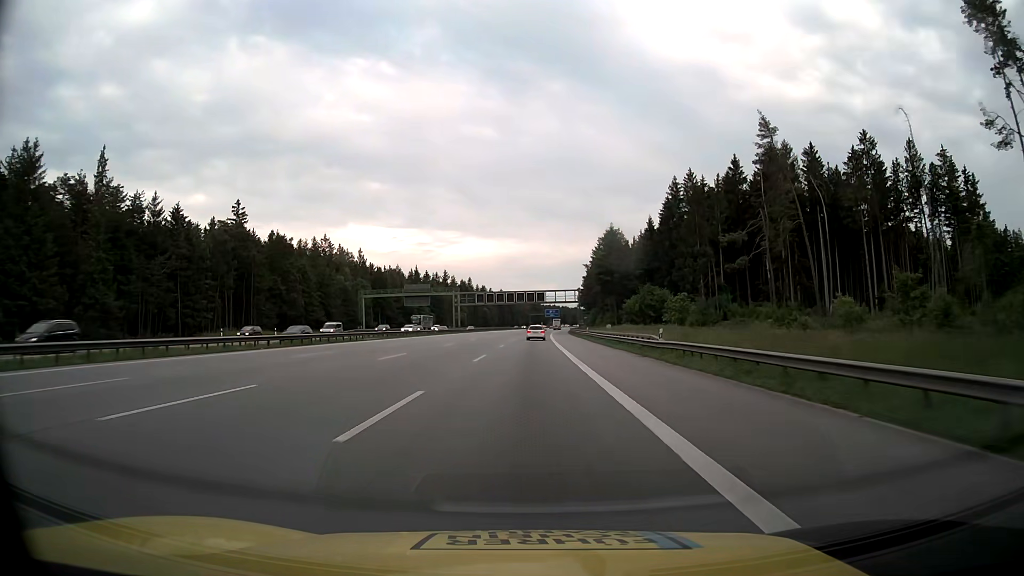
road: motorway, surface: asphalt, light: Day
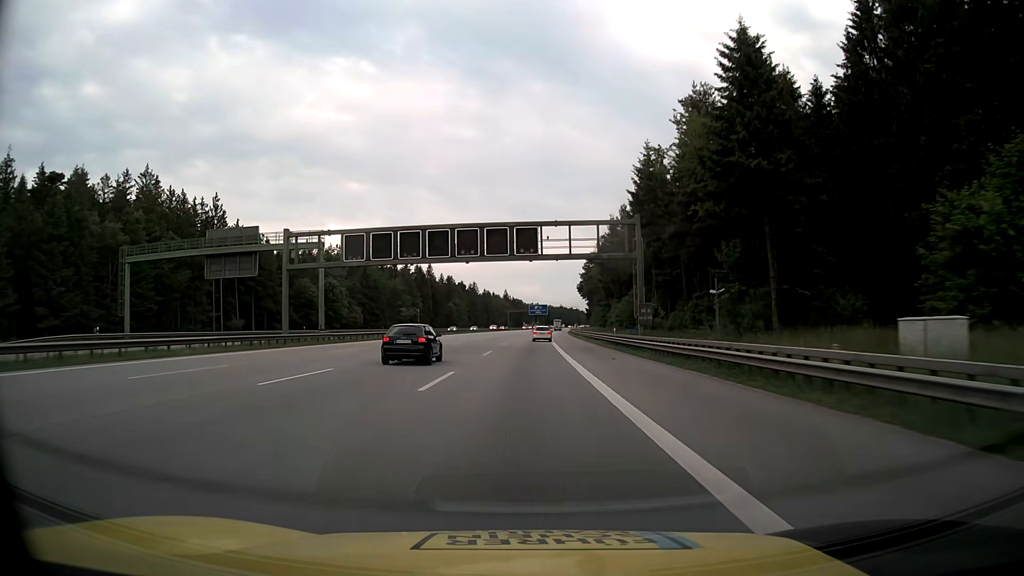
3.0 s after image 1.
(+1.2, +83.7) m; +1°
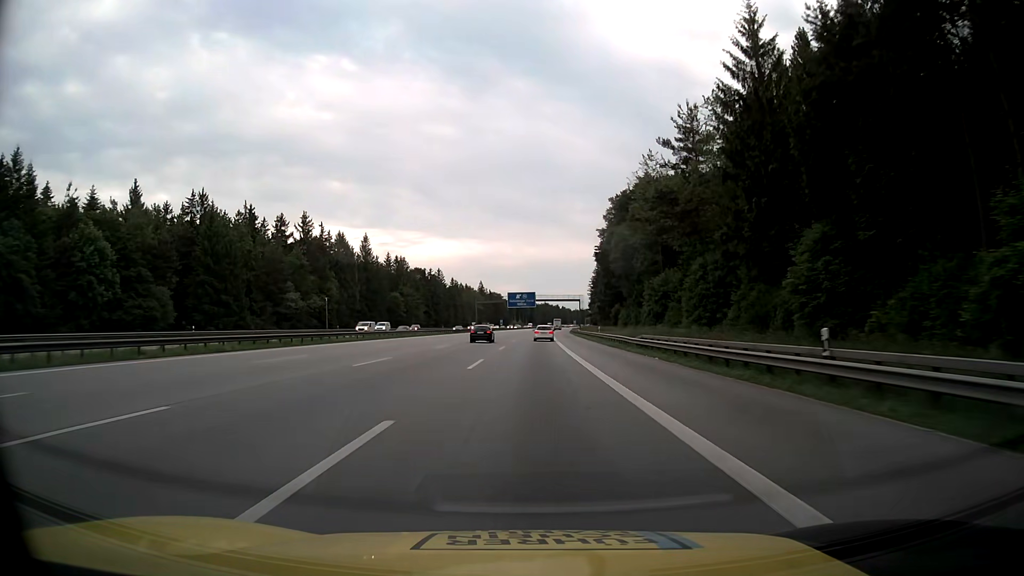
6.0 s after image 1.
(+1.0, +82.9) m; +1°
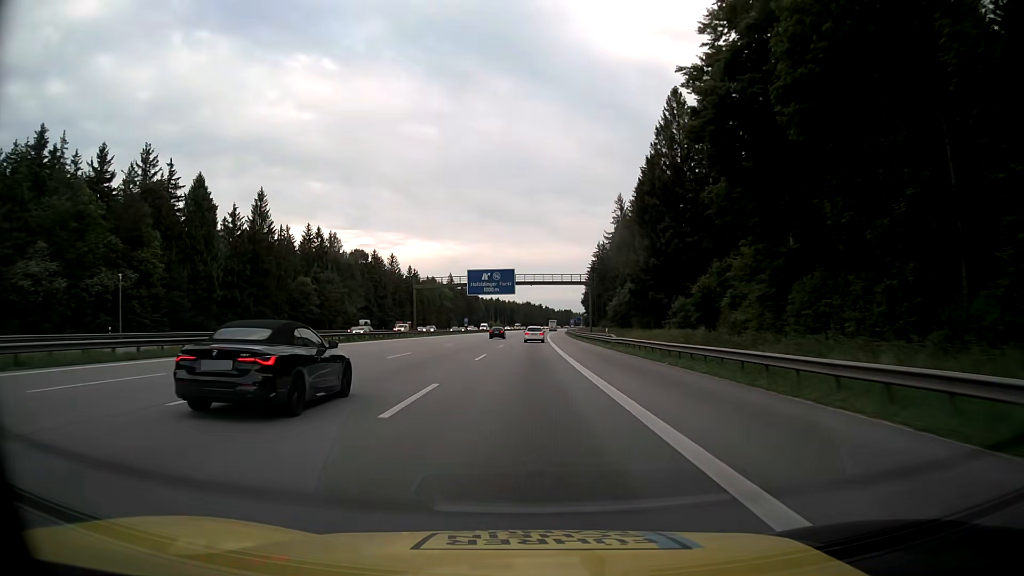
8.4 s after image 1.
(+1.1, +65.5) m; +2°
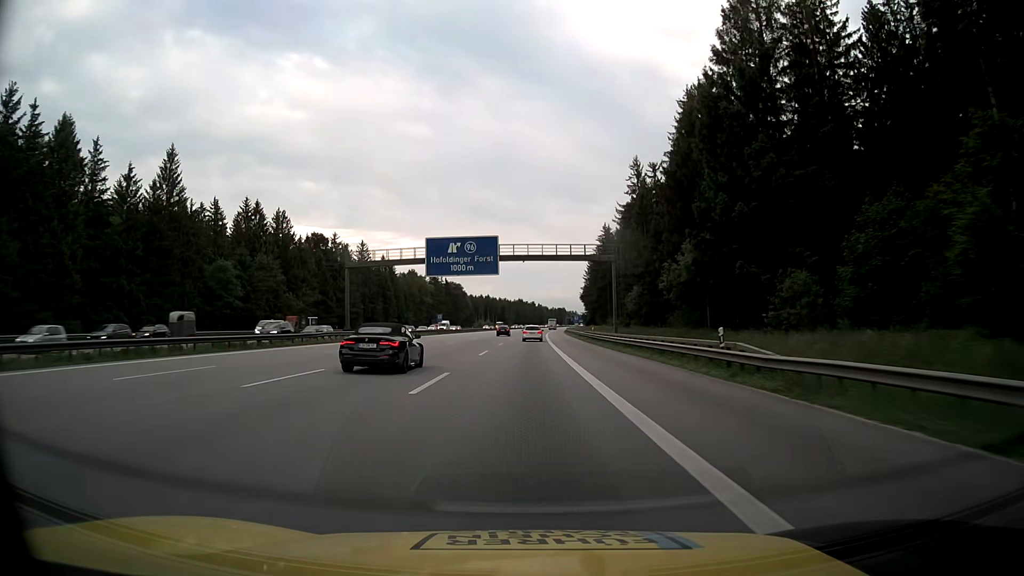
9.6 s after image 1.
(+0.2, +32.6) m; +1°
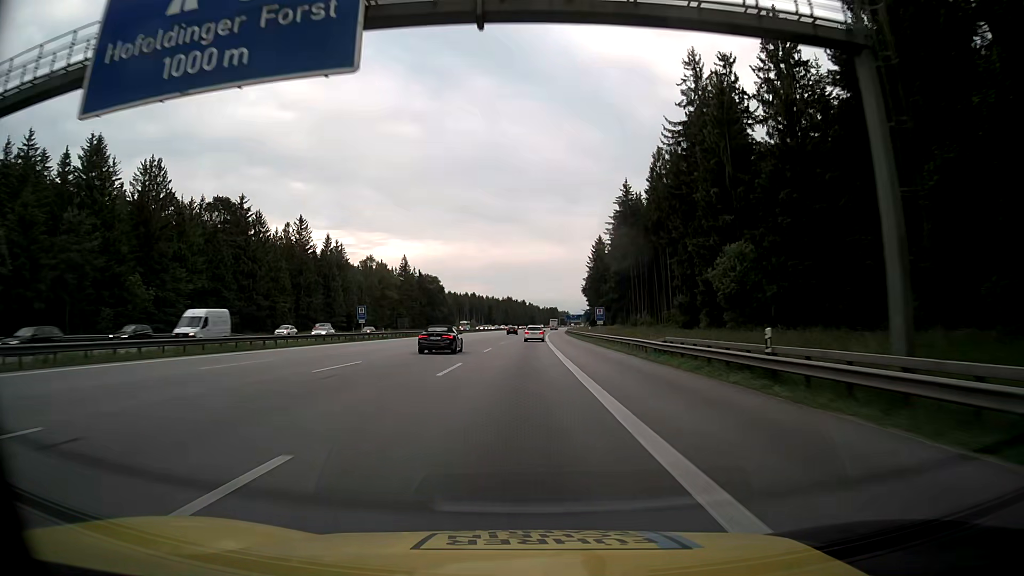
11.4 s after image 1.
(+0.5, +48.8) m; +1°
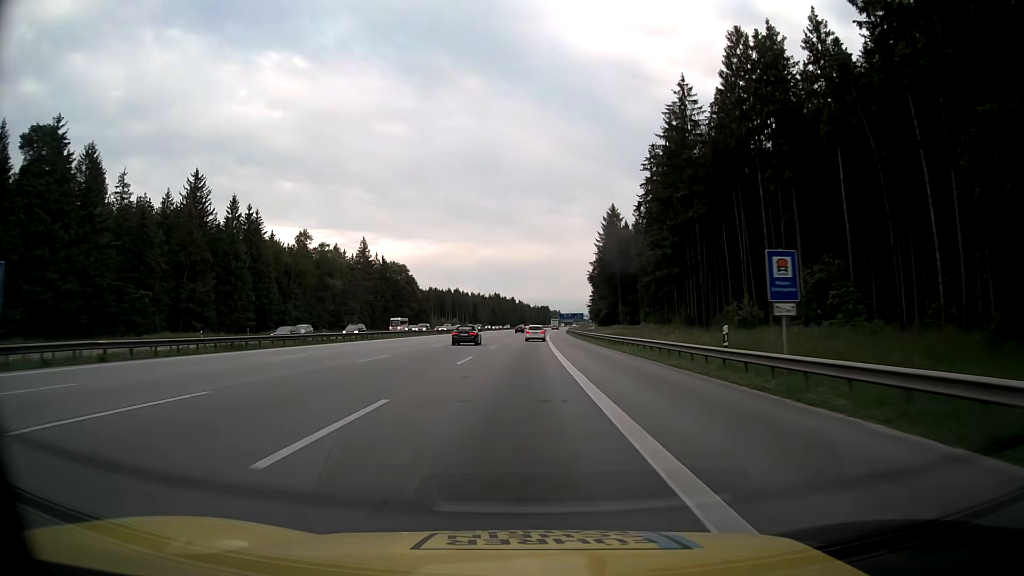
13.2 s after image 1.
(+0.4, +48.7) m; +1°
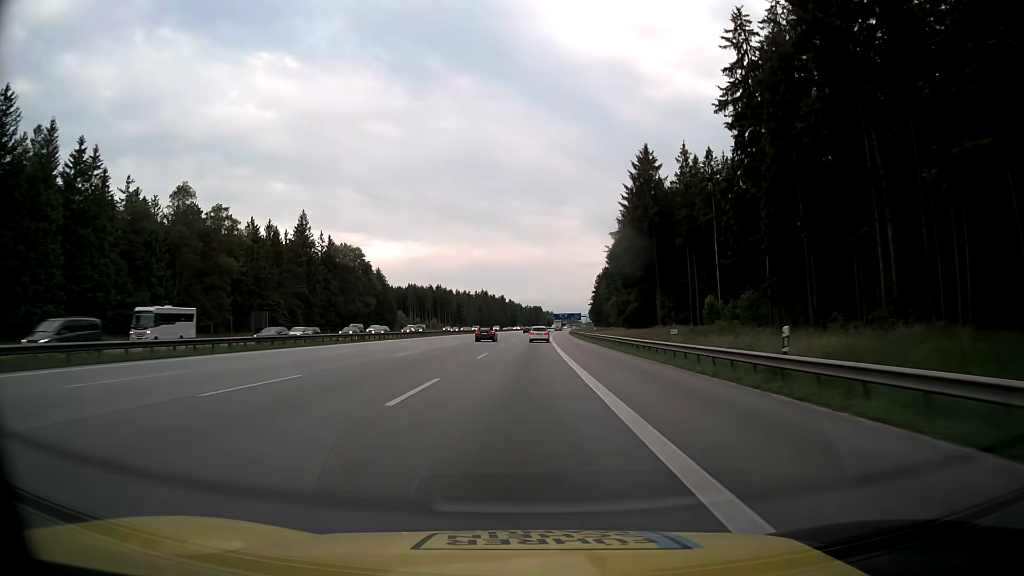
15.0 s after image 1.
(+0.3, +48.7) m; +1°
(0, +10) (0, +20) (0, +30) (0, +40) (0, +50) (+1, +60) (+1, +70) (+1, +80) (+2, +90) (+2, +100) m
